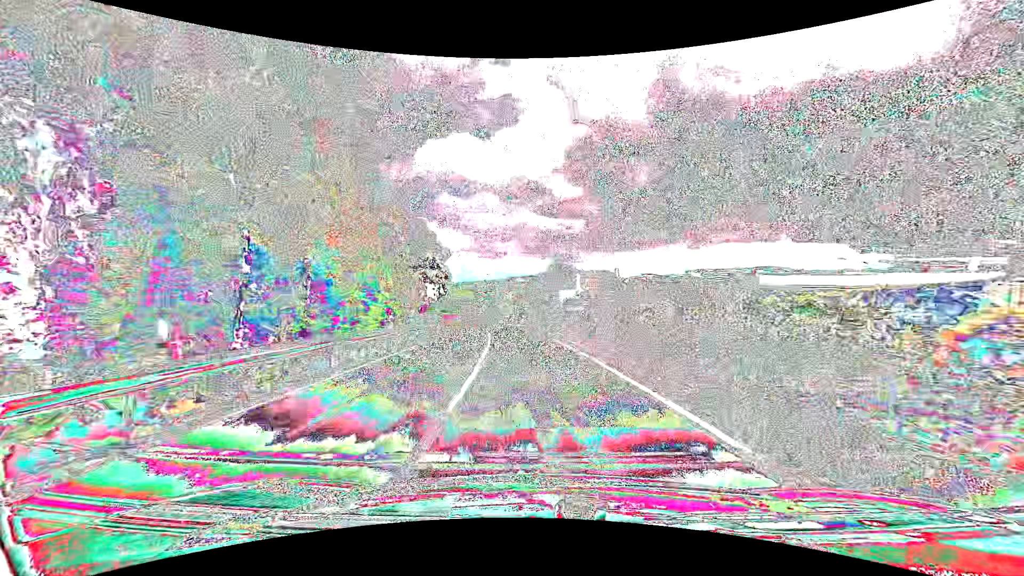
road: tertiary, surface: asphalt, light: Day
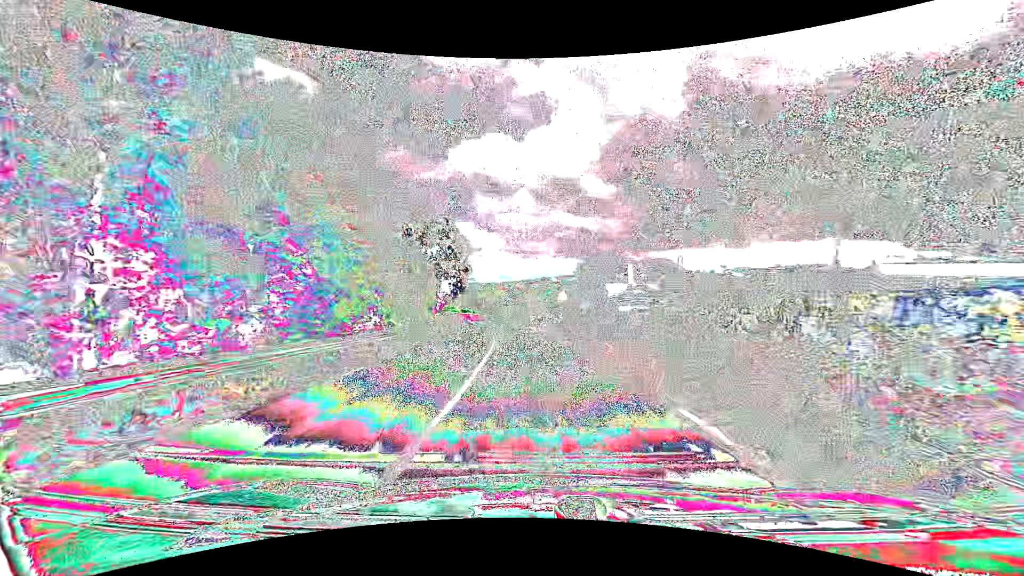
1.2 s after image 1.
(-0.7, +19.0) m; -4°
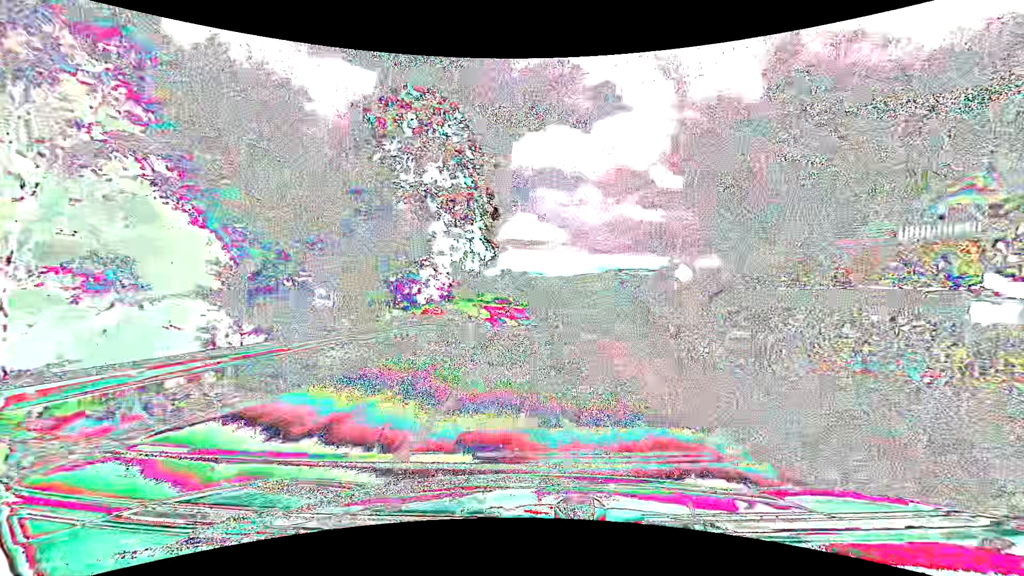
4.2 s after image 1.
(-3.3, +45.9) m; -7°
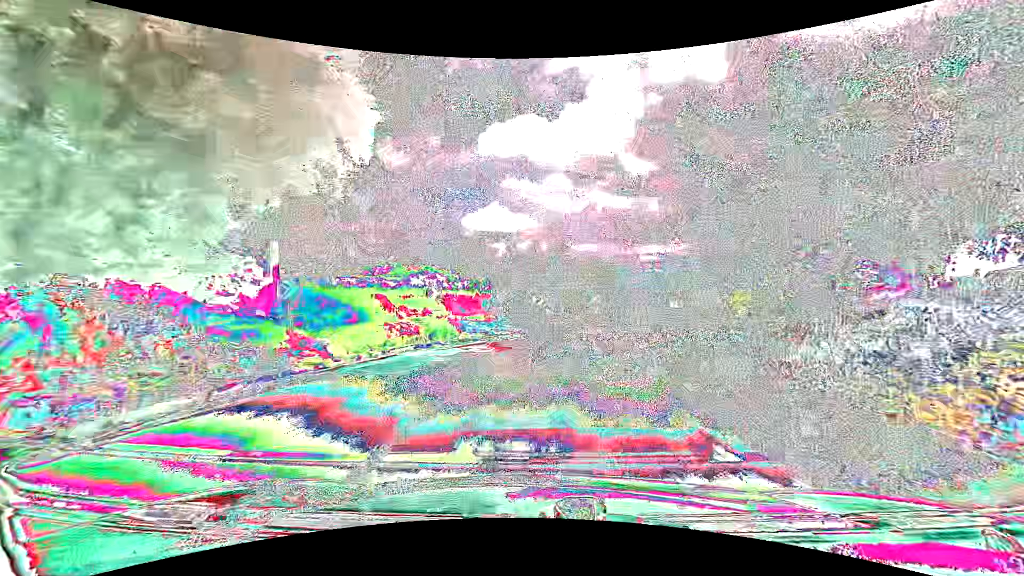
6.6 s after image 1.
(0.0, +30.7) m; +2°
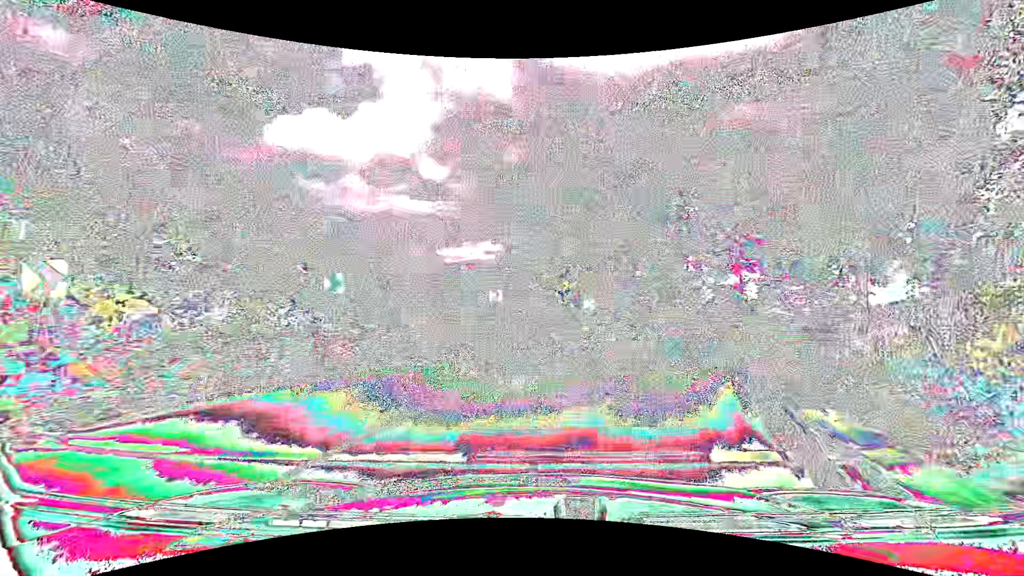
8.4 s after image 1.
(+2.9, +18.2) m; +22°
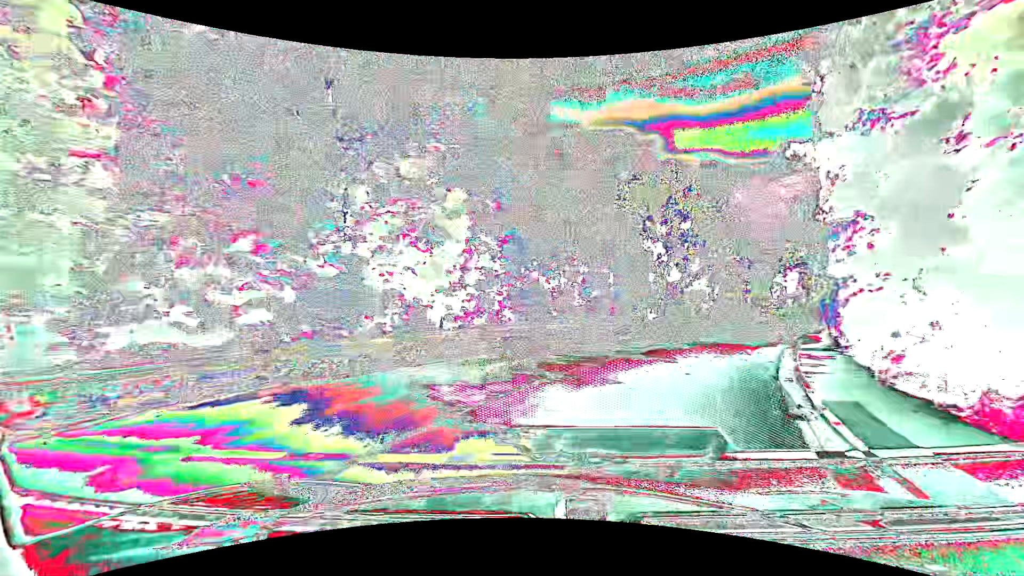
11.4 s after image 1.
(+12.4, +25.6) m; +53°
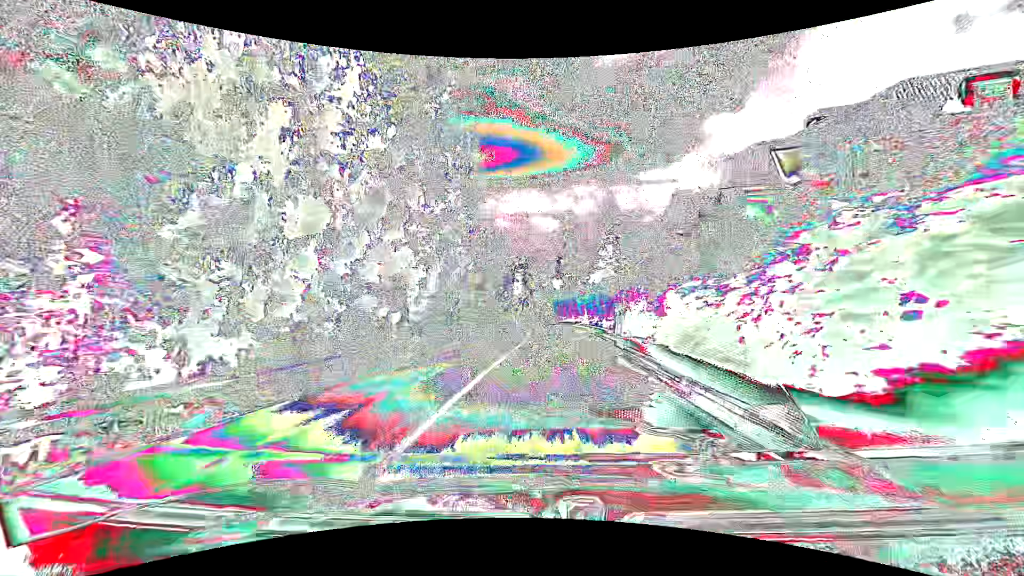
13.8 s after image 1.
(+8.3, +23.6) m; +31°
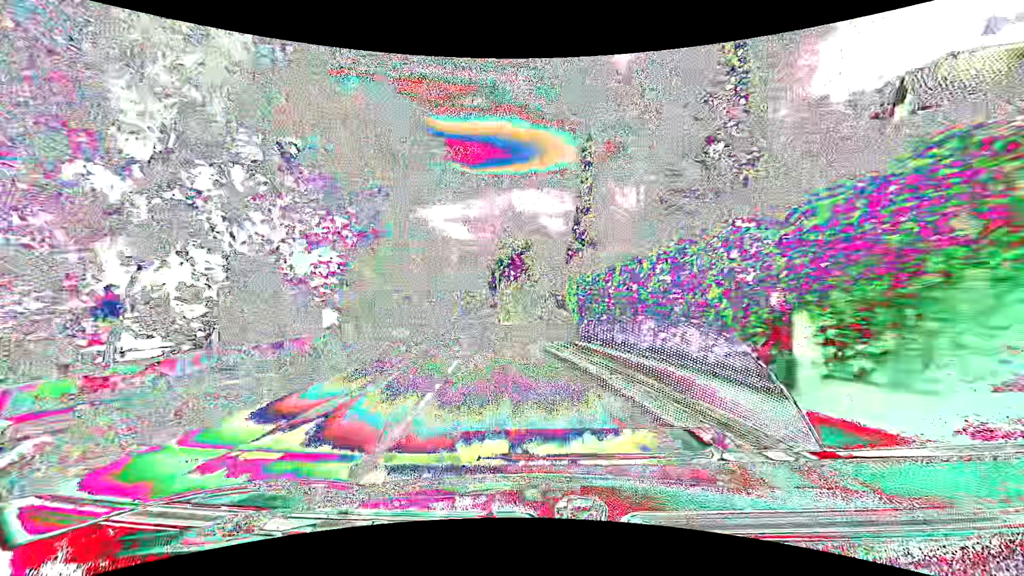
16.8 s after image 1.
(+1.1, +35.7) m; 0°
